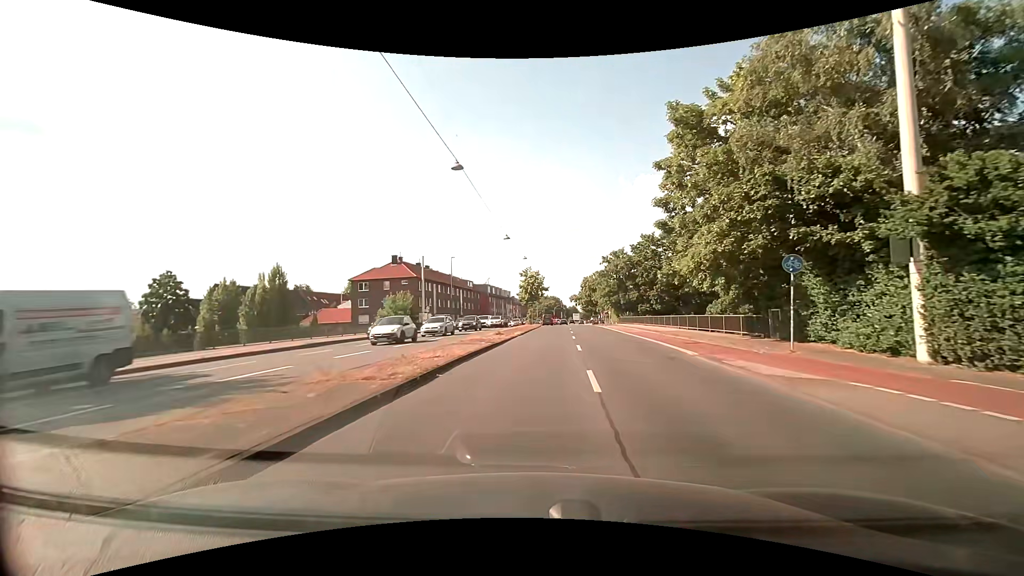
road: primary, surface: asphalt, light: Day
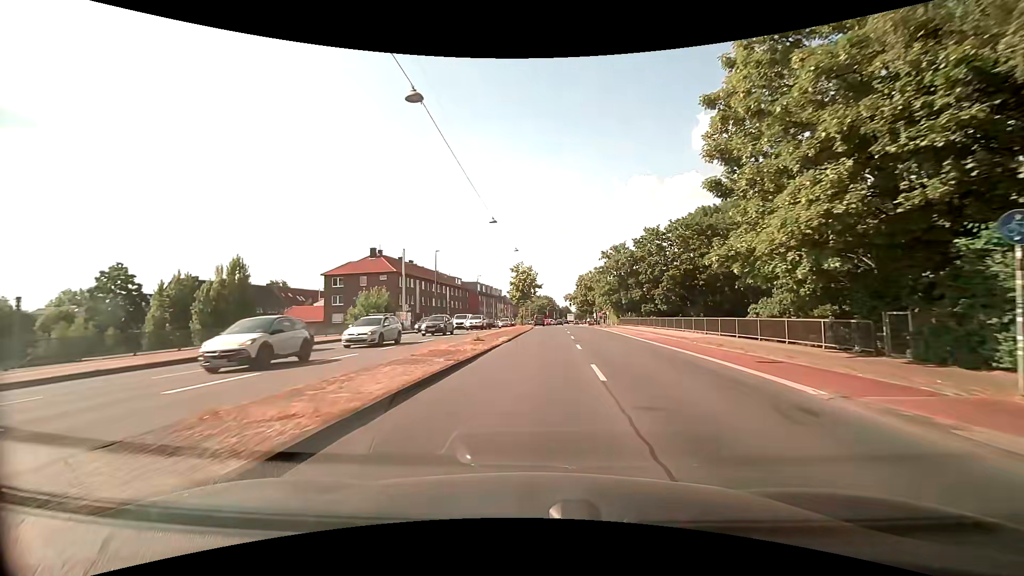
(0.0, +7.7) m; +1°
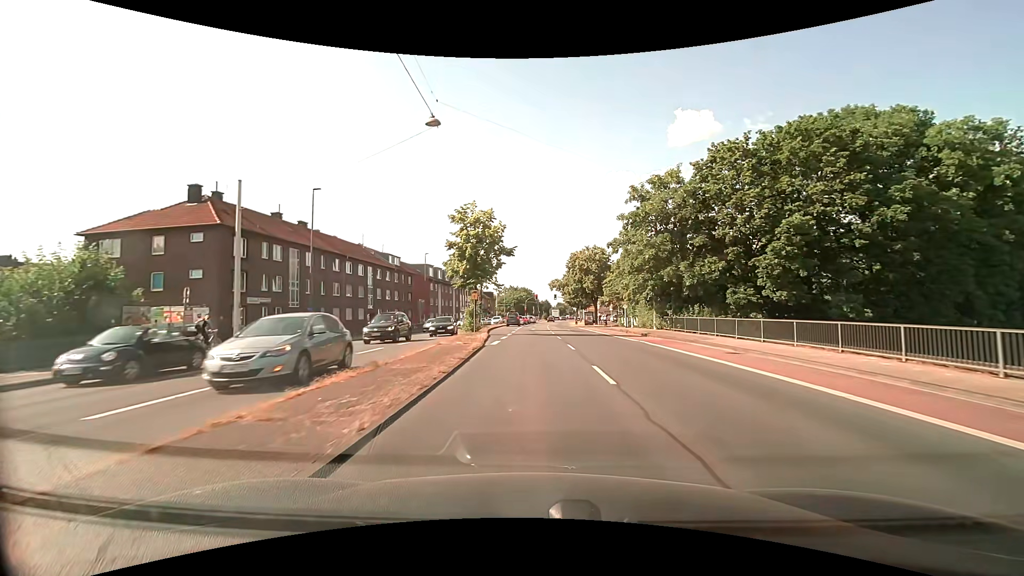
(+1.1, +36.6) m; +3°
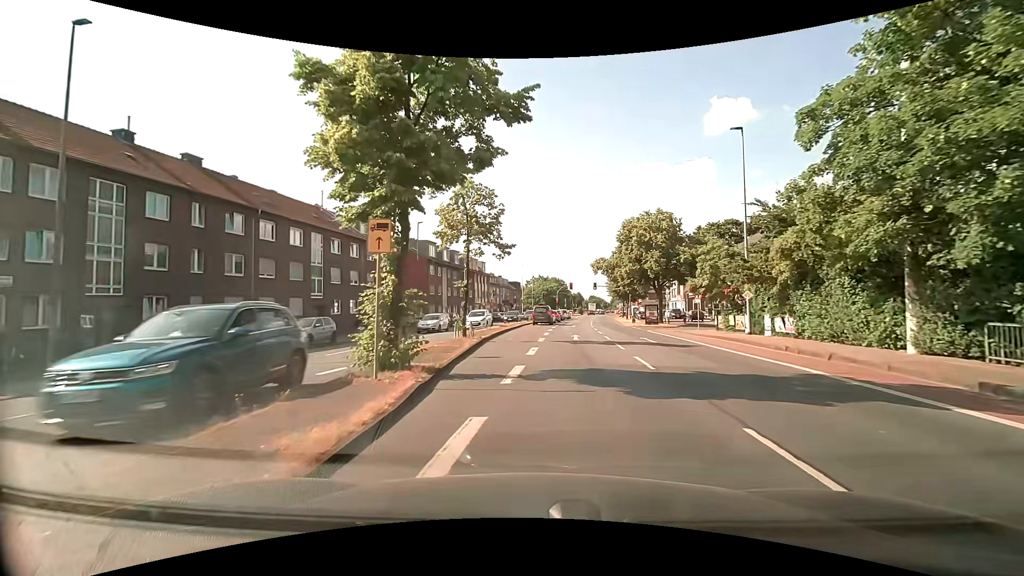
(-0.5, +24.1) m; -4°
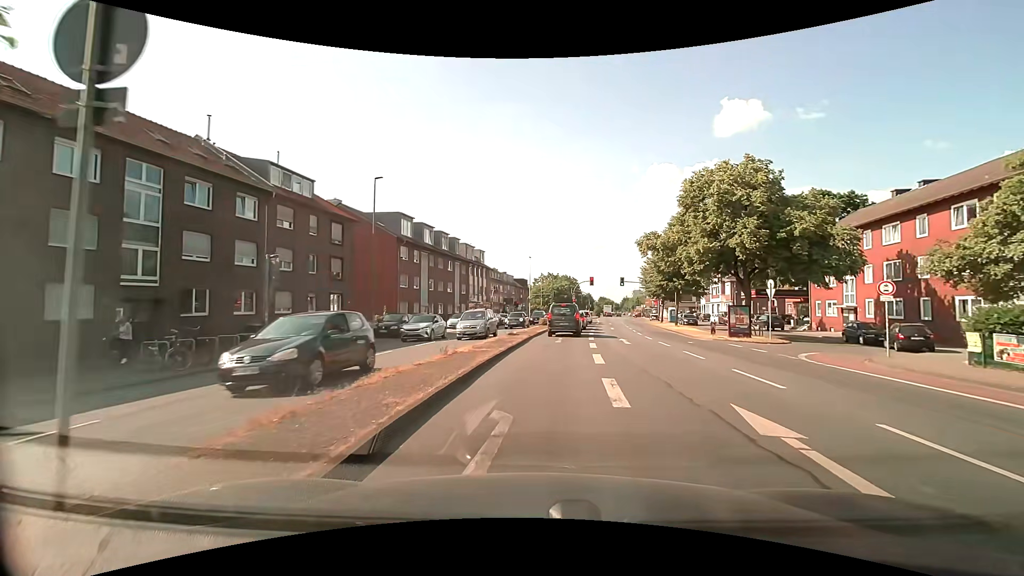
(-0.5, +20.0) m; 0°
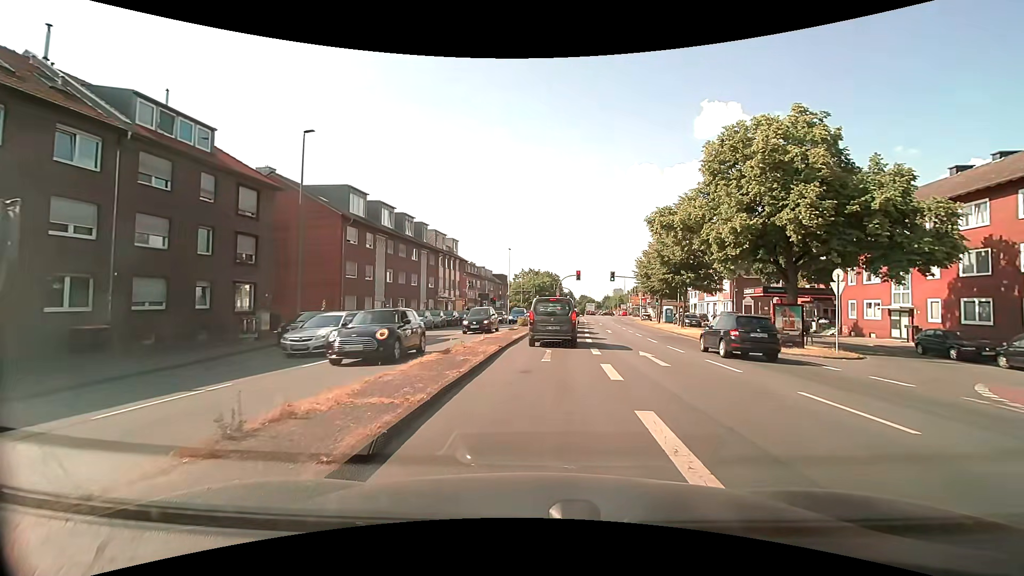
(0.0, +9.2) m; +1°
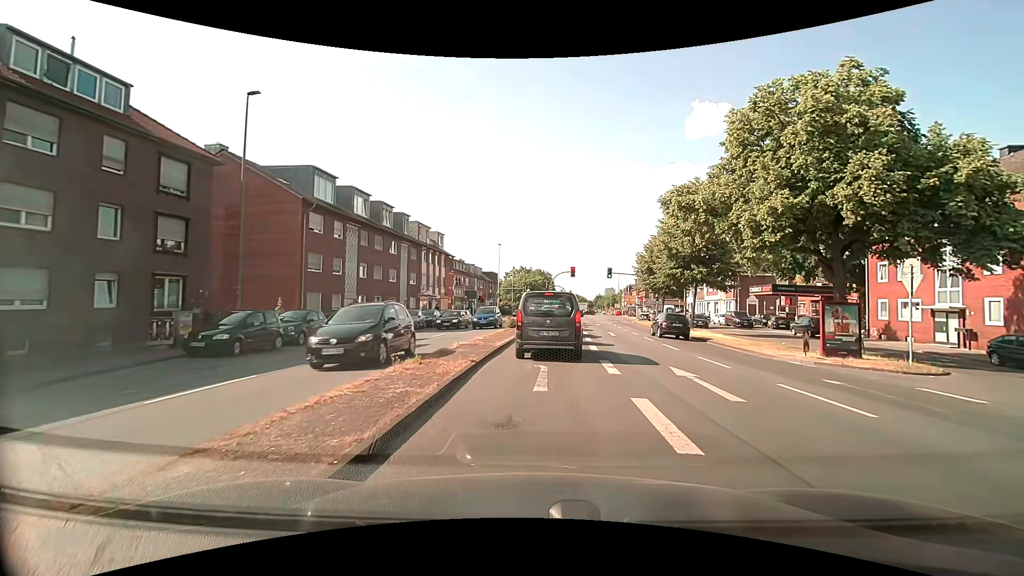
(+0.1, +5.0) m; 0°
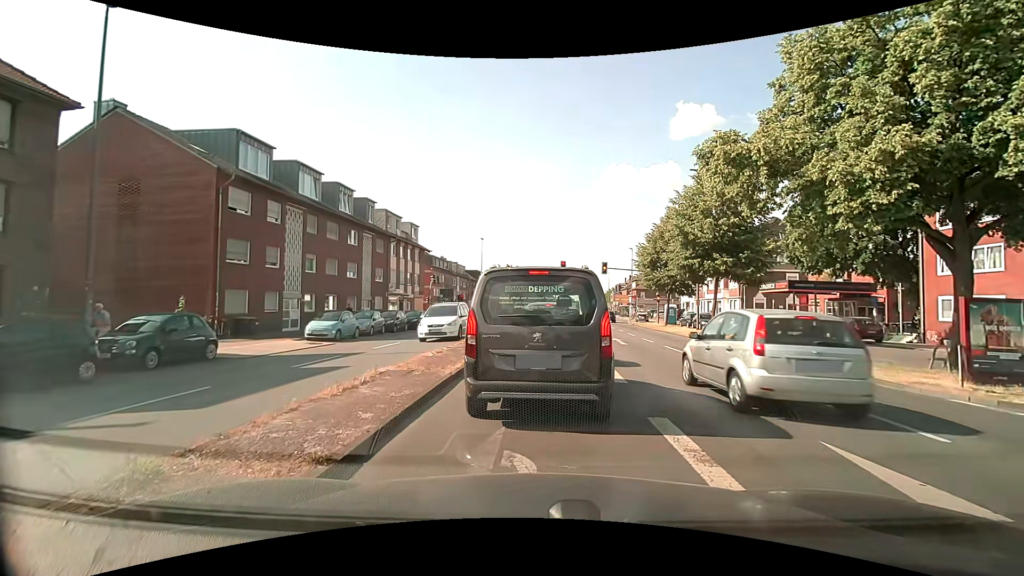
(+0.3, +7.2) m; +2°
